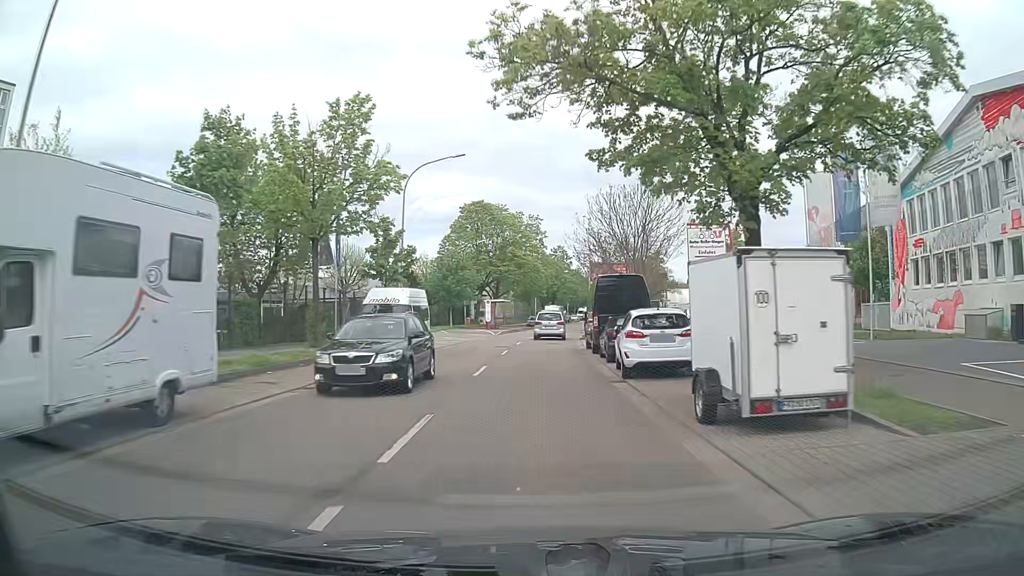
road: secondary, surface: asphalt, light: Day
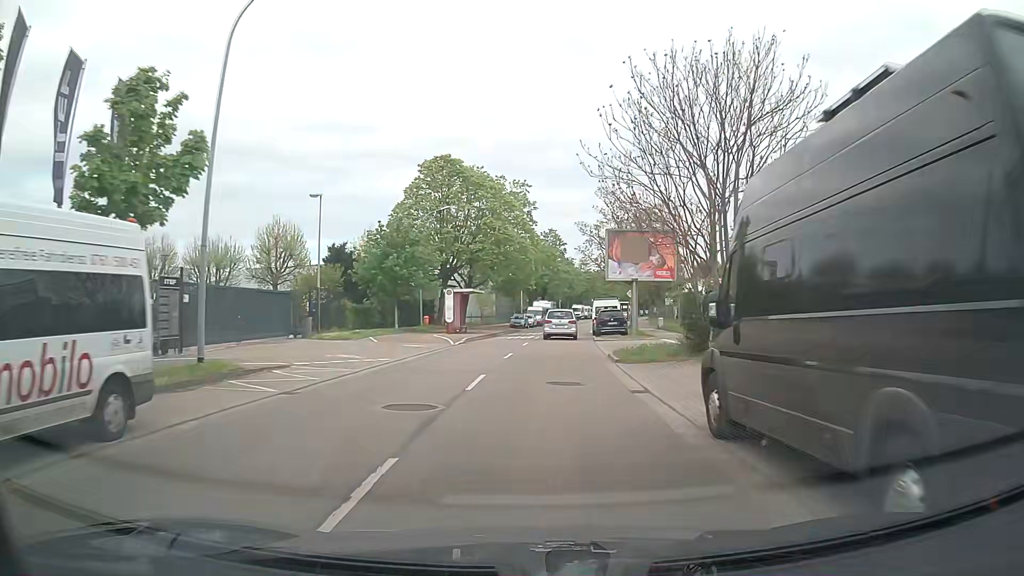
(+0.3, +21.2) m; +2°
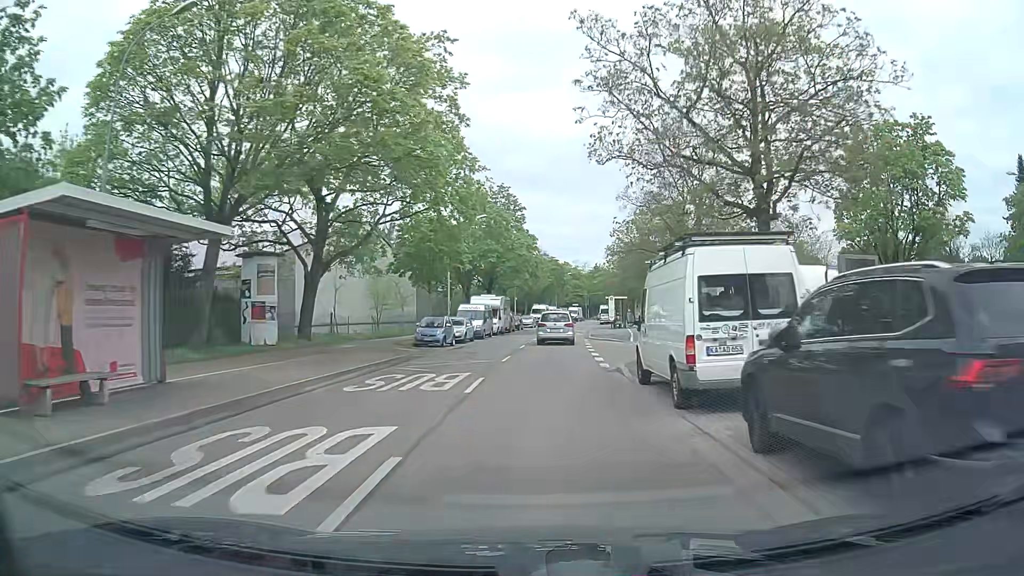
(+1.1, +35.4) m; +4°
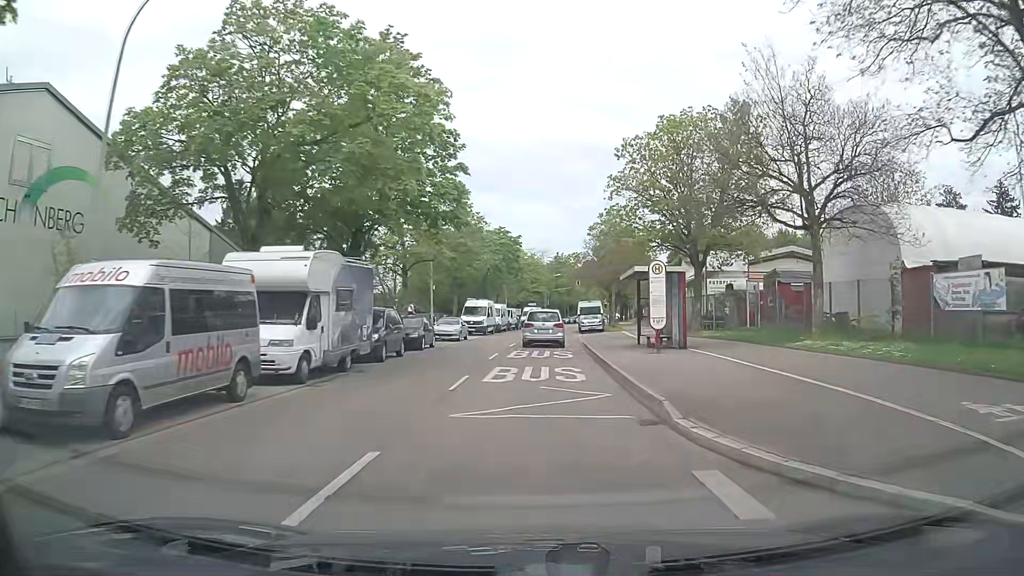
(+1.1, +35.8) m; +4°
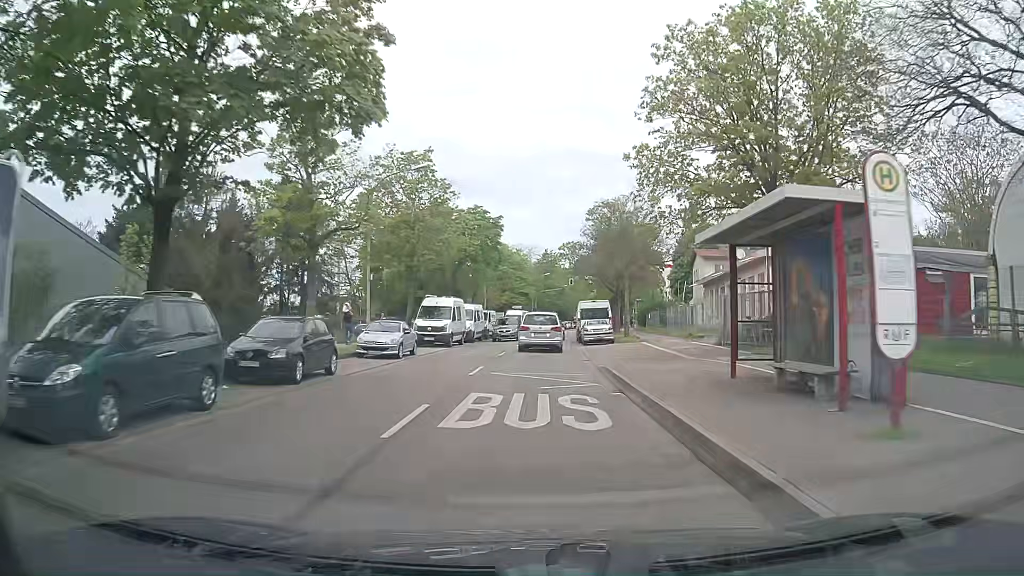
(+0.2, +14.3) m; +1°
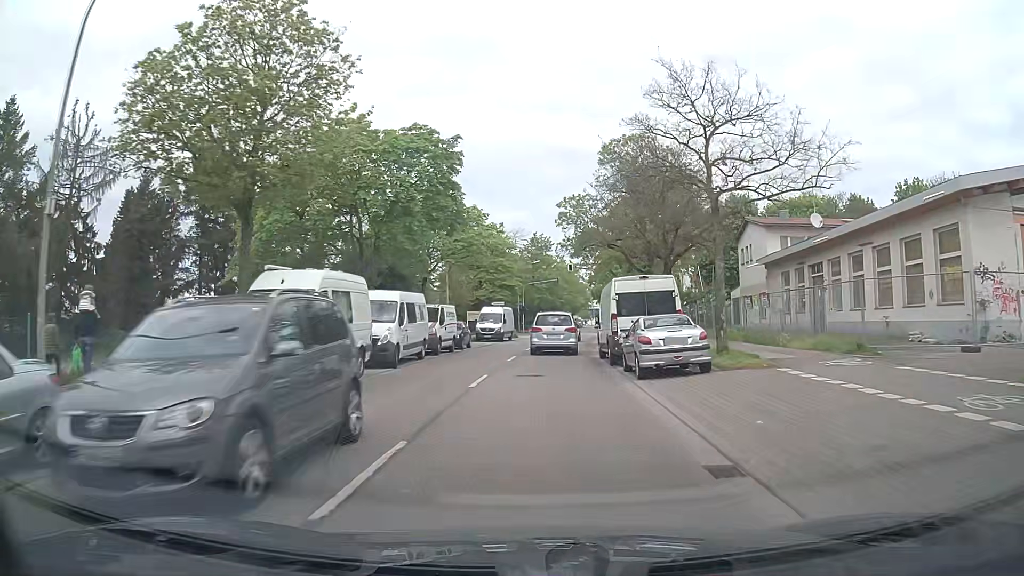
(+0.1, +21.3) m; +1°
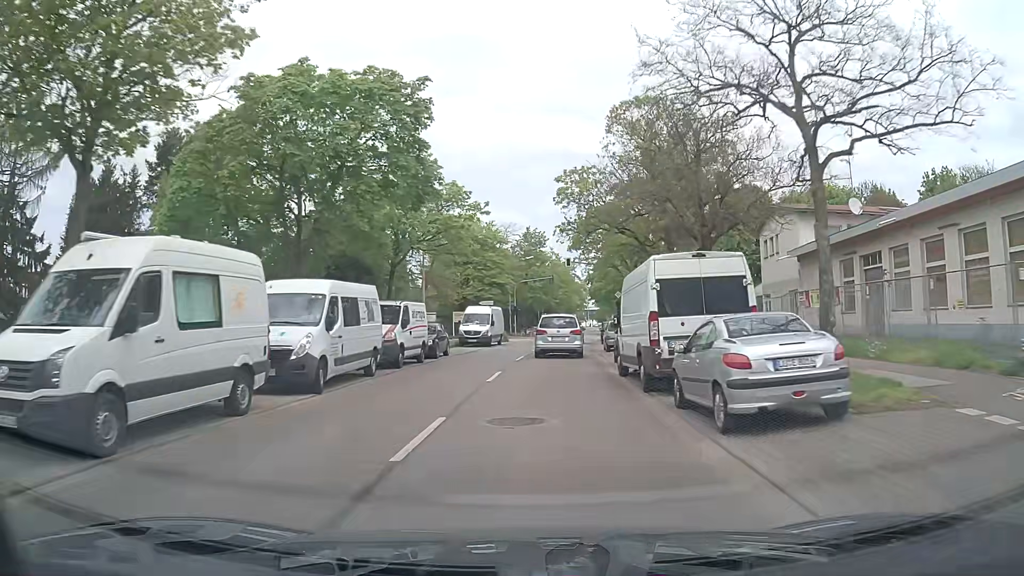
(0.0, +7.0) m; 0°
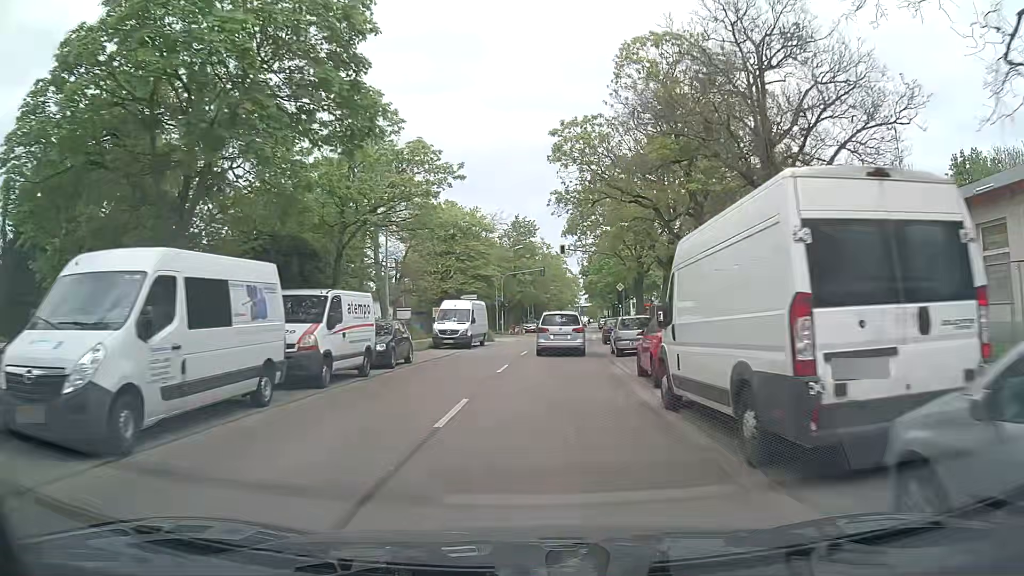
(+0.1, +7.0) m; +1°
(0, +10) (0, +20) (+1, +30) (+2, +40) (+3, +50) (+4, +60) (+4, +70) (+5, +80) (+6, +90) (+7, +100) m
